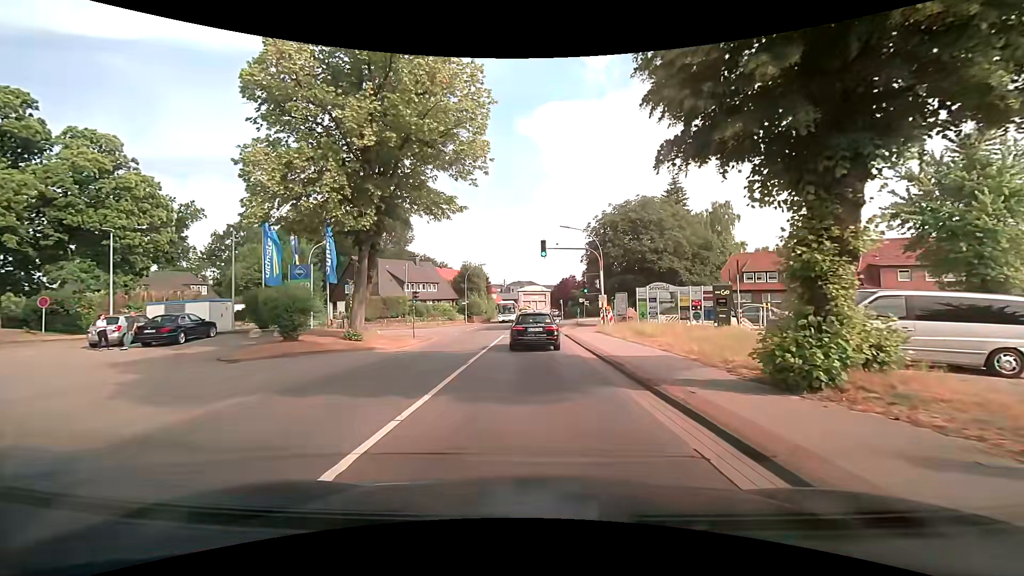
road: secondary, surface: asphalt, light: Day
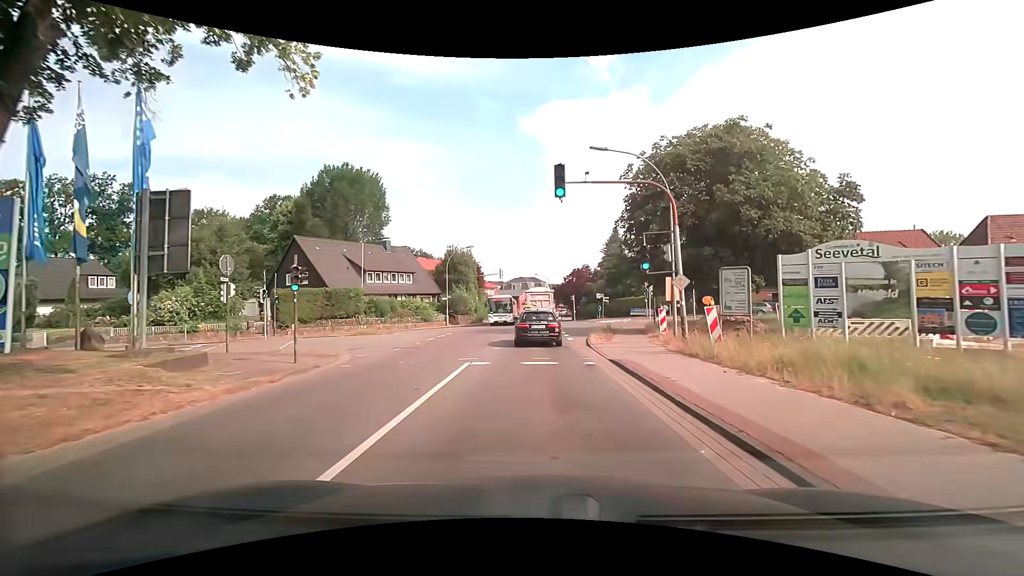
(-0.4, +17.5) m; -1°
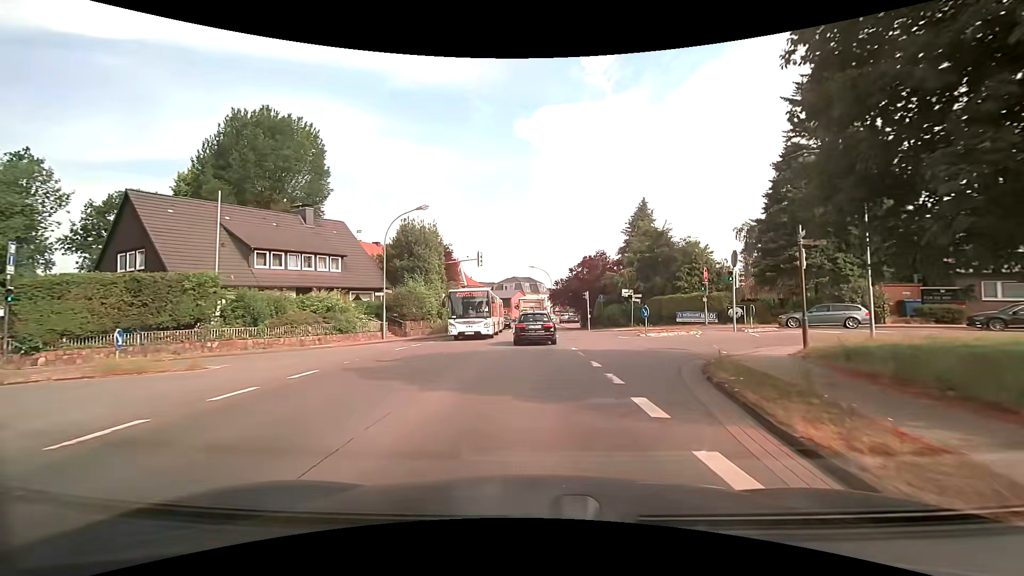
(+0.1, +20.5) m; +1°
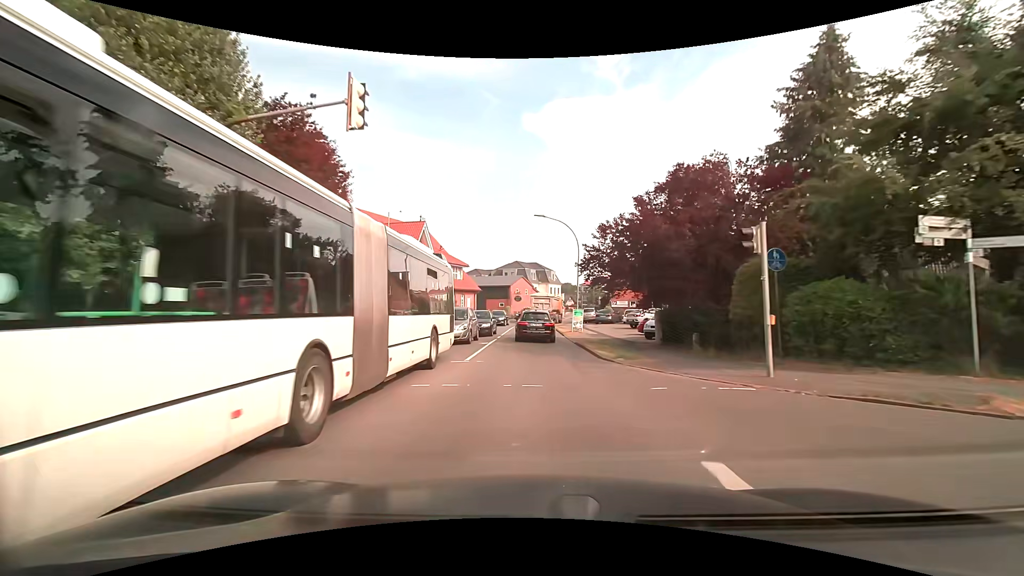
(-0.3, +30.6) m; -1°
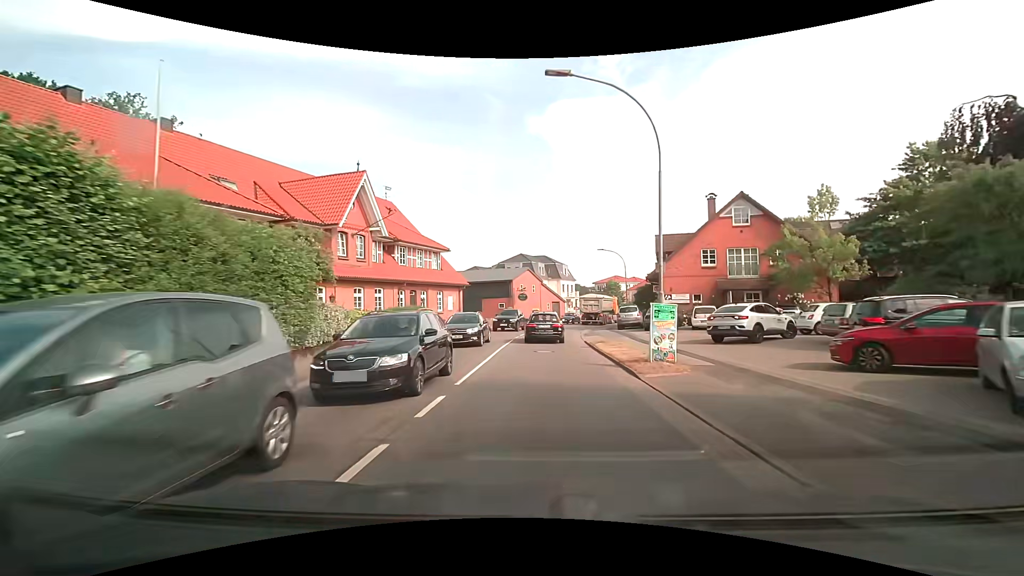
(-0.2, +19.3) m; -1°
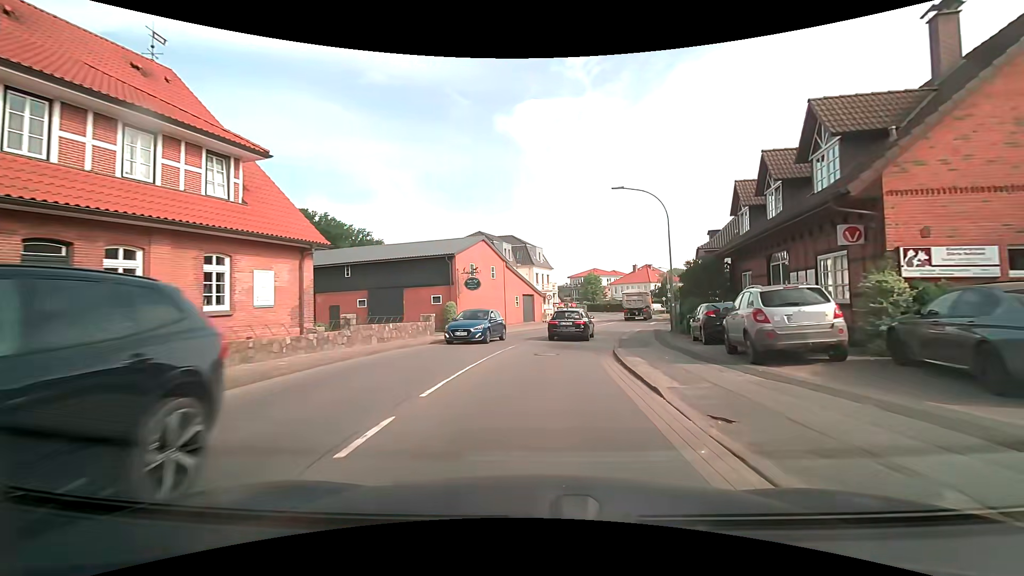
(+0.5, +26.2) m; +3°
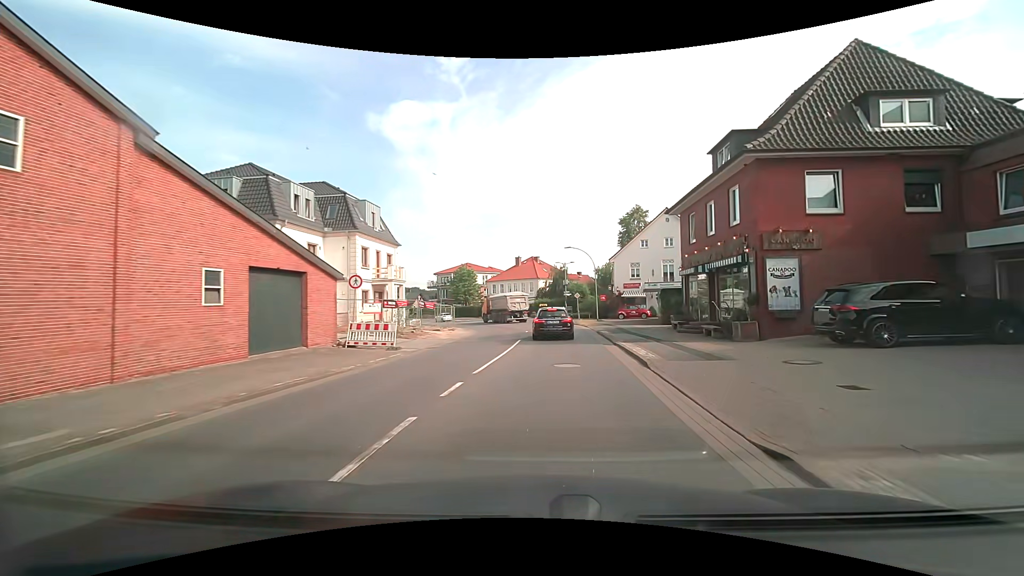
(+3.1, +31.6) m; +14°
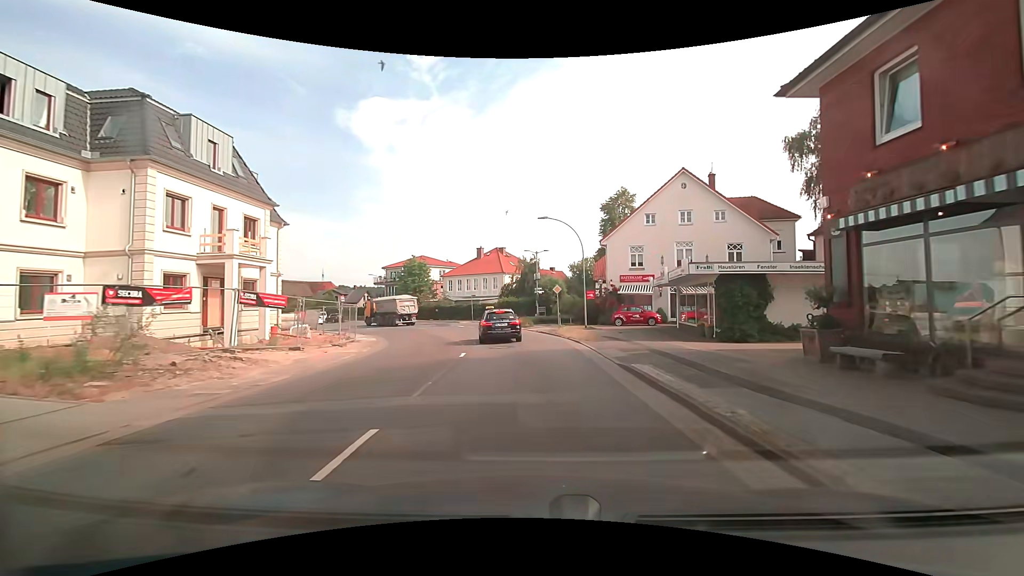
(+0.7, +17.1) m; +4°
(0, +10) (-1, +20) (-2, +30) (-5, +40) (-8, +49) (-13, +57) (-19, +66) (-26, +73) (-33, +80) (-41, +86) m
